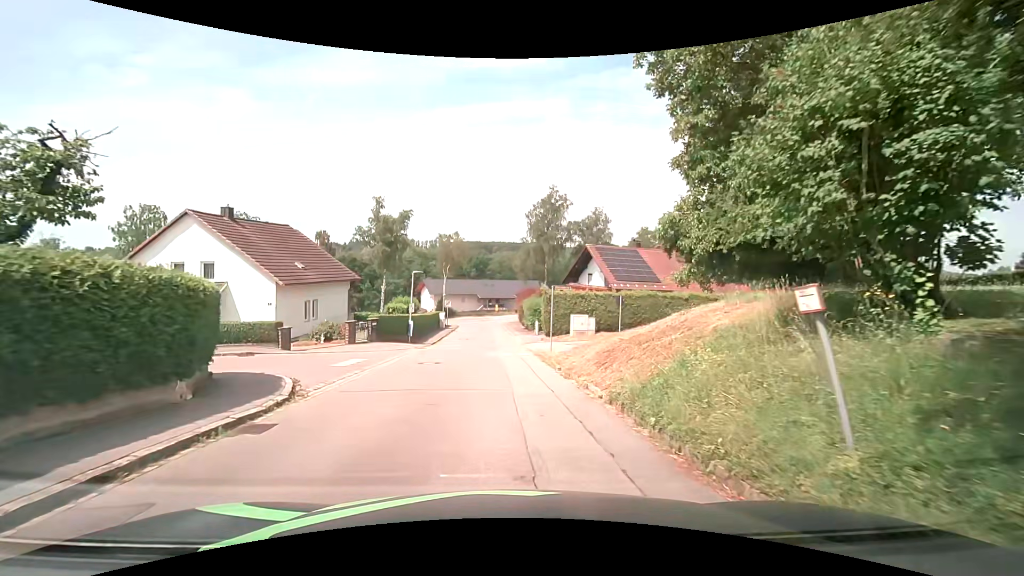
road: residential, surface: asphalt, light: Day
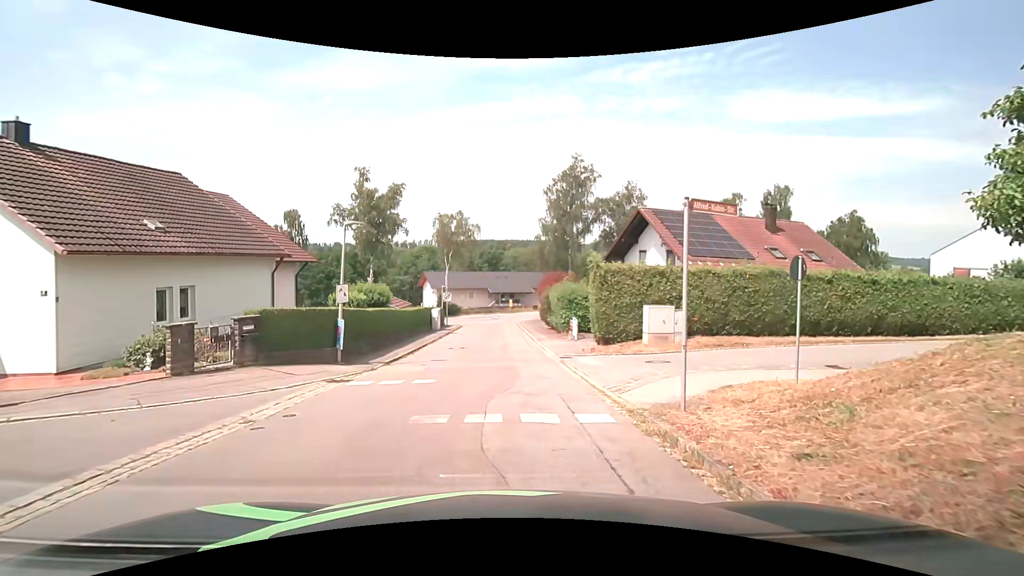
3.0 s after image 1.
(+0.1, +14.5) m; -1°
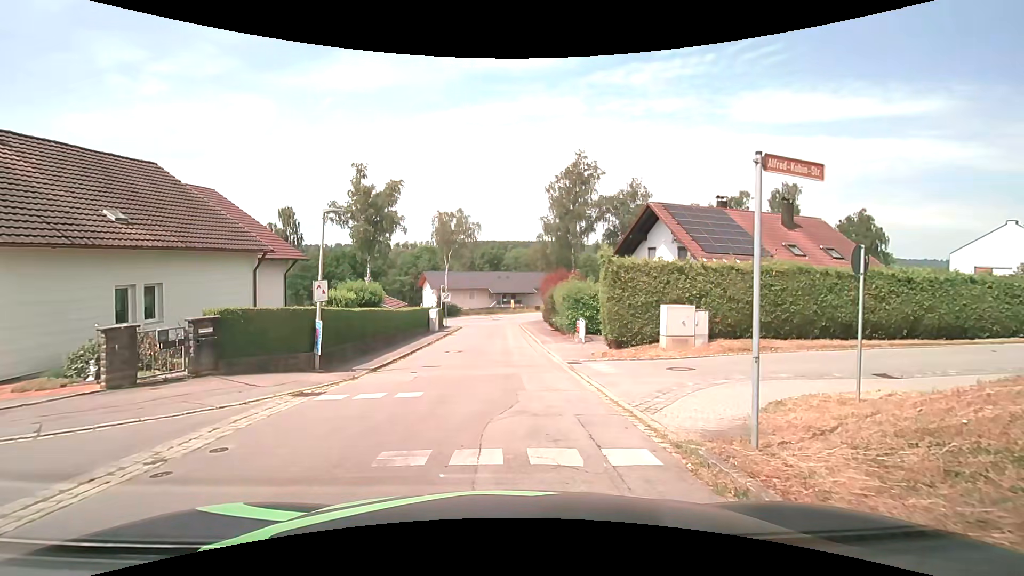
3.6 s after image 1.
(0.0, +1.8) m; +1°
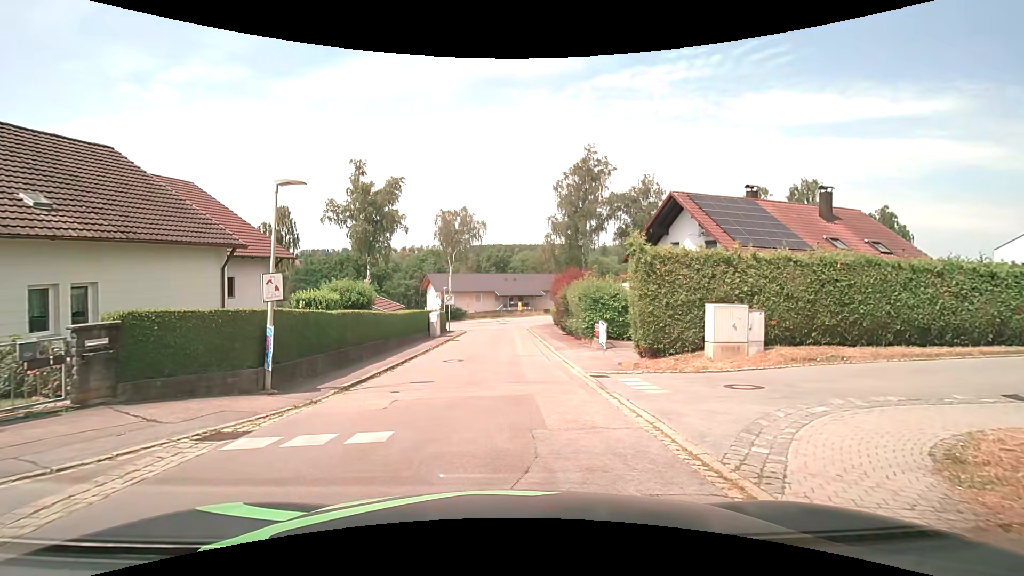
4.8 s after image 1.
(0.0, +3.2) m; -3°
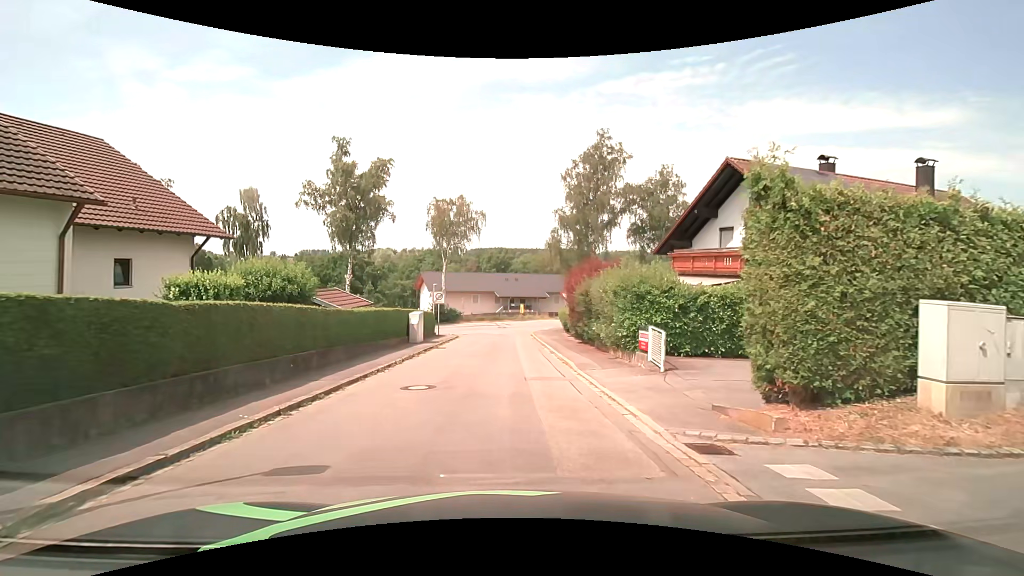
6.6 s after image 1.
(+0.2, +7.2) m; +1°
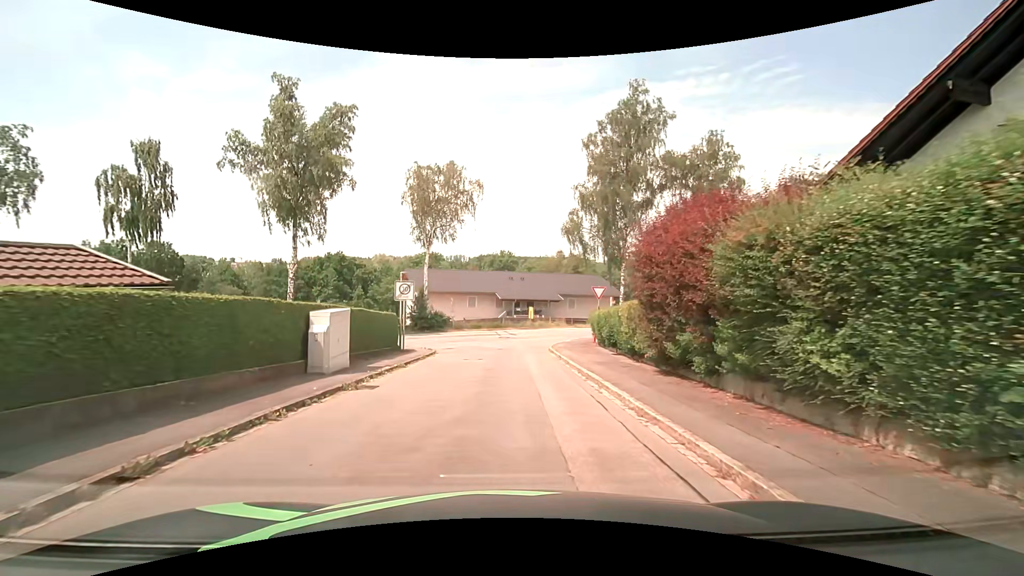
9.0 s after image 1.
(0.0, +13.7) m; +1°
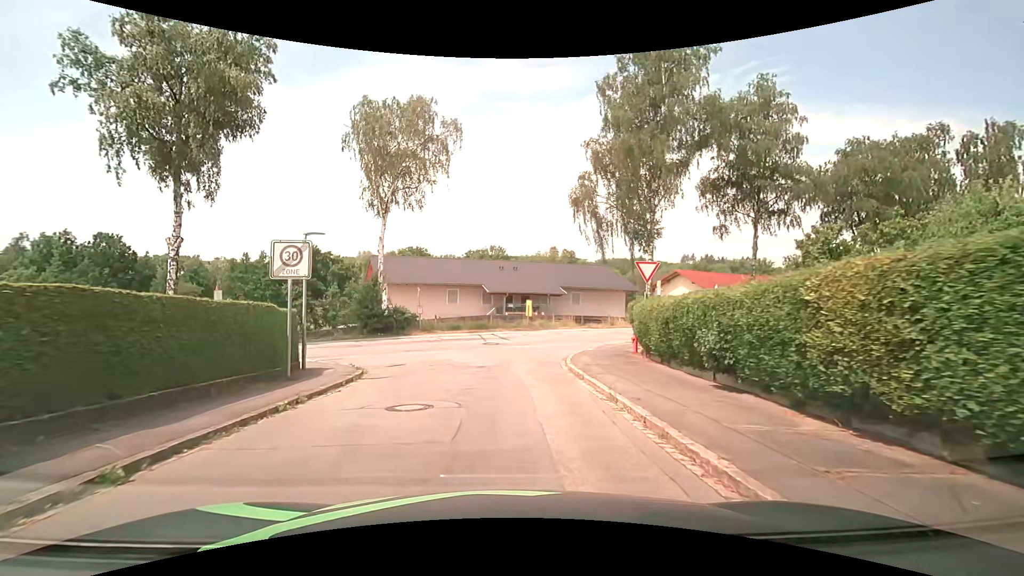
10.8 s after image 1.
(-0.1, +11.3) m; +1°
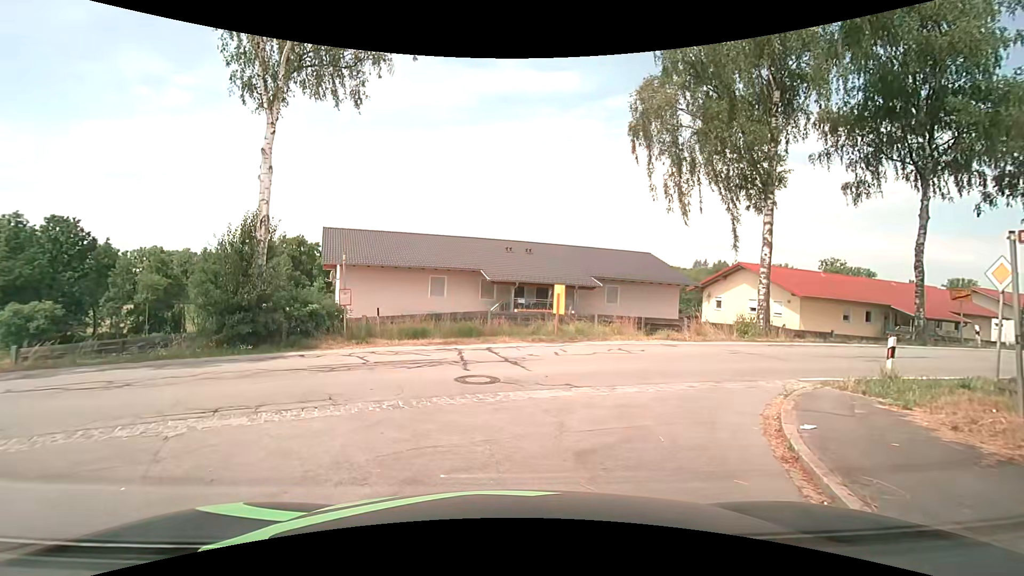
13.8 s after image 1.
(-0.2, +13.8) m; -1°
